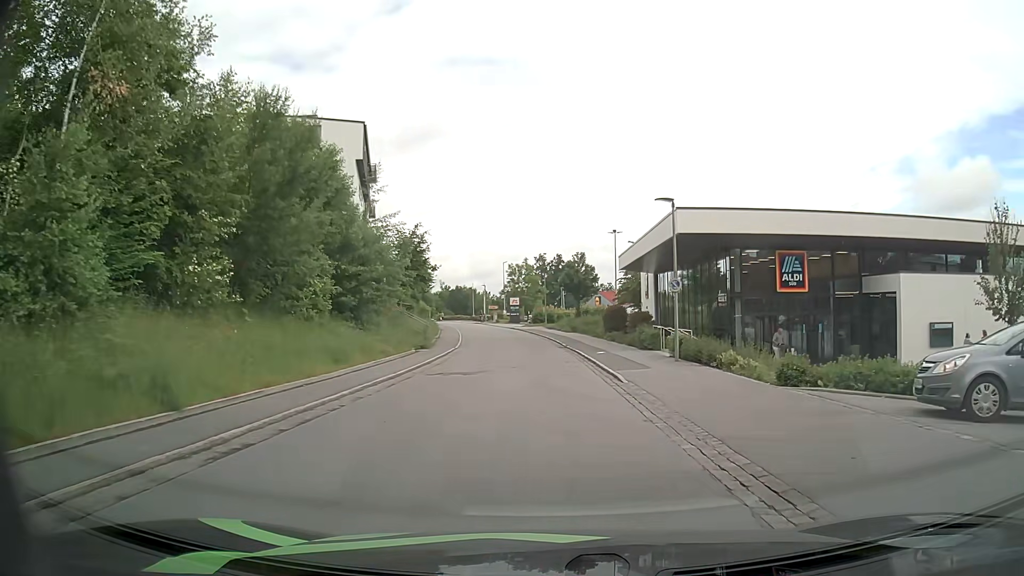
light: Day
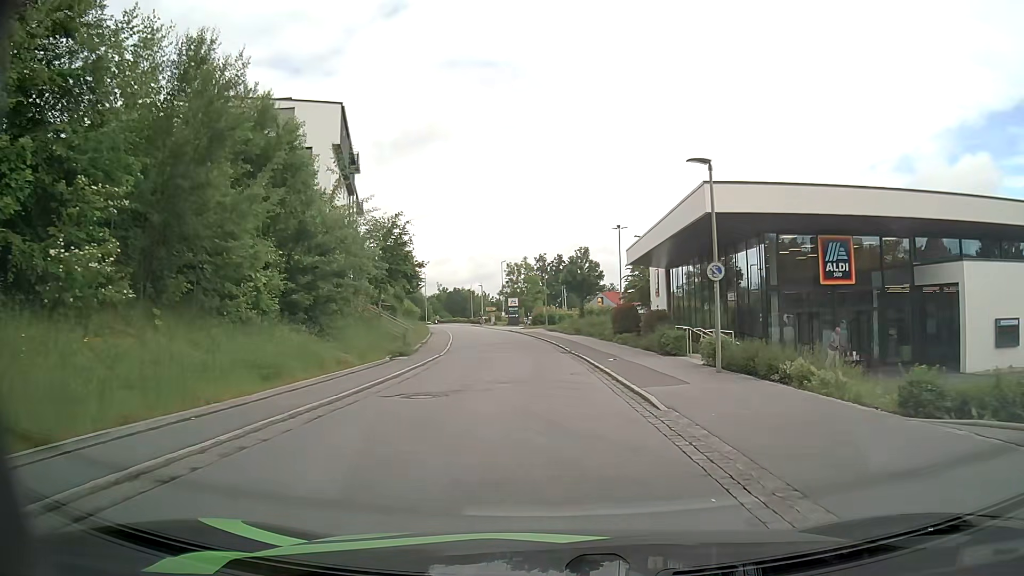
(0.0, +5.1) m; 0°
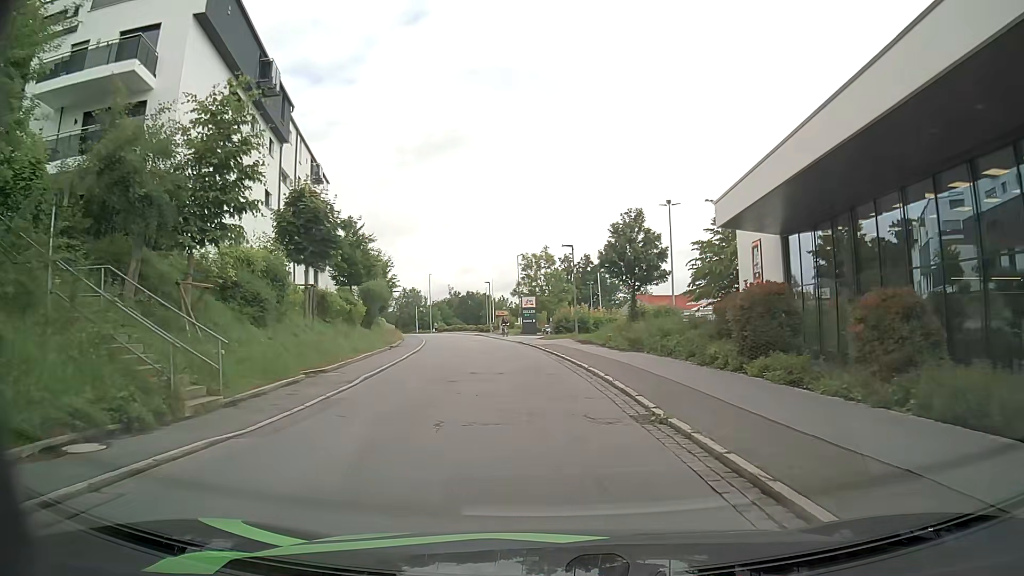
(-0.2, +20.5) m; -2°
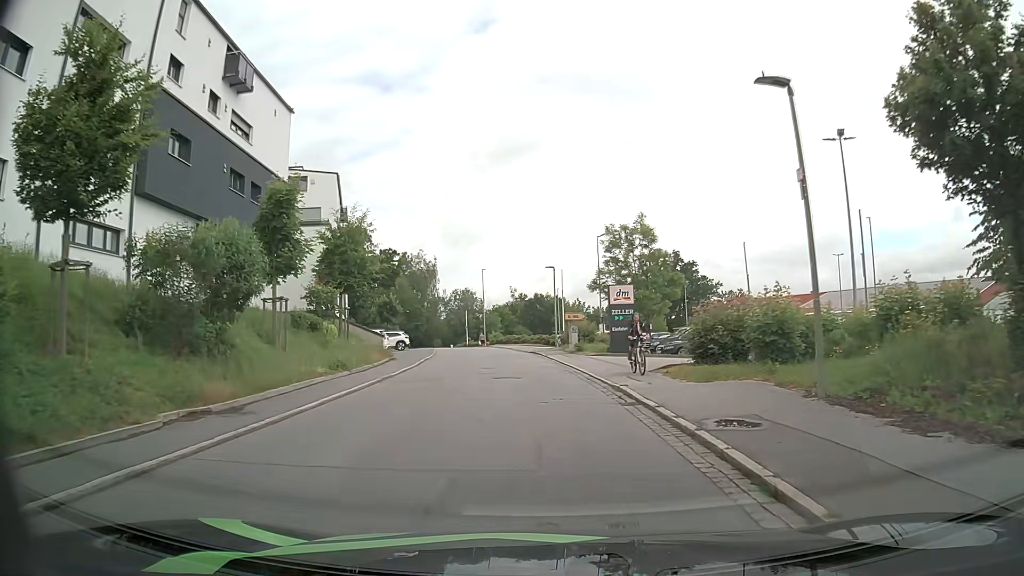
(-1.3, +25.2) m; -6°
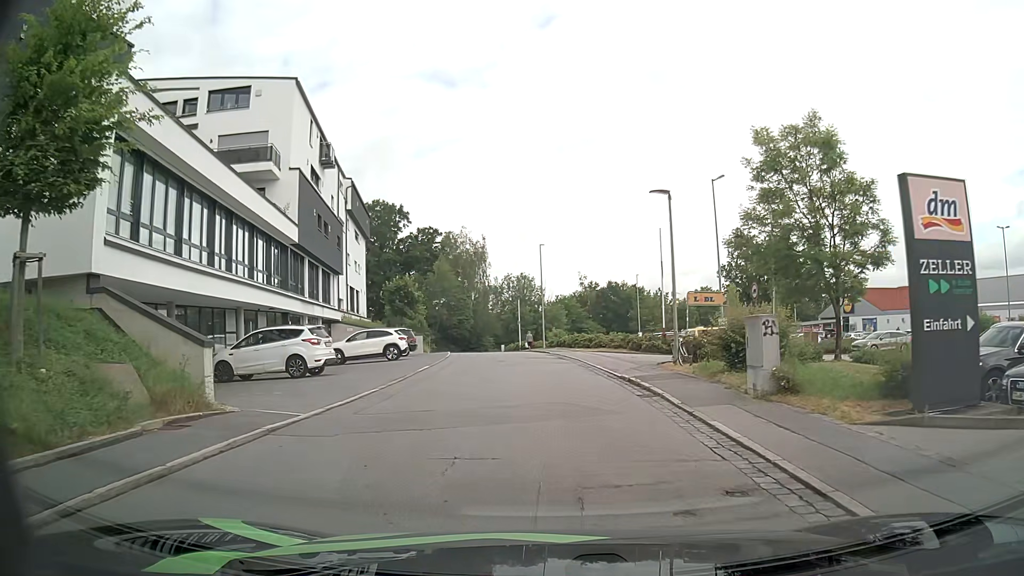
(-1.1, +22.1) m; -6°
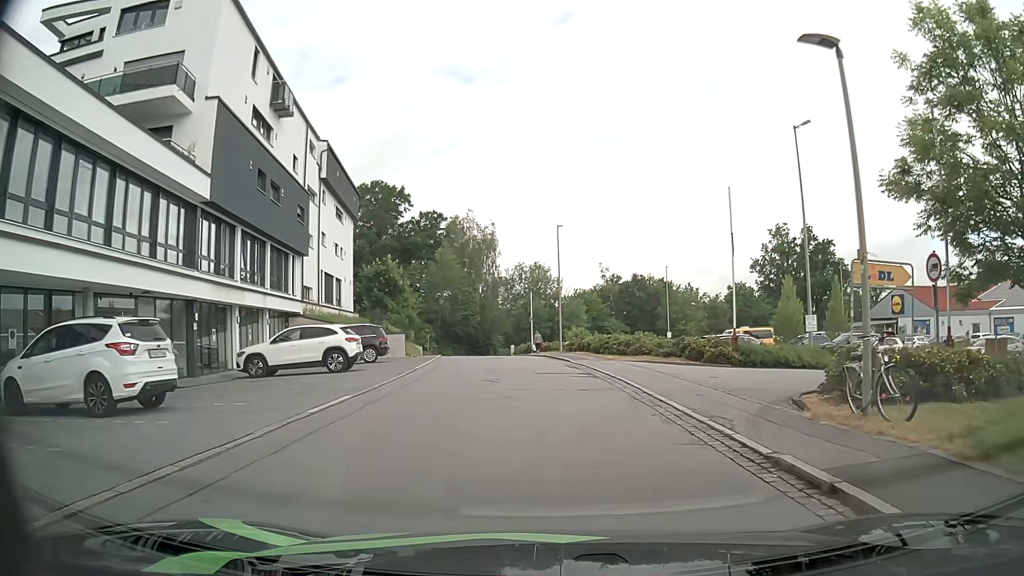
(-0.1, +10.8) m; -1°
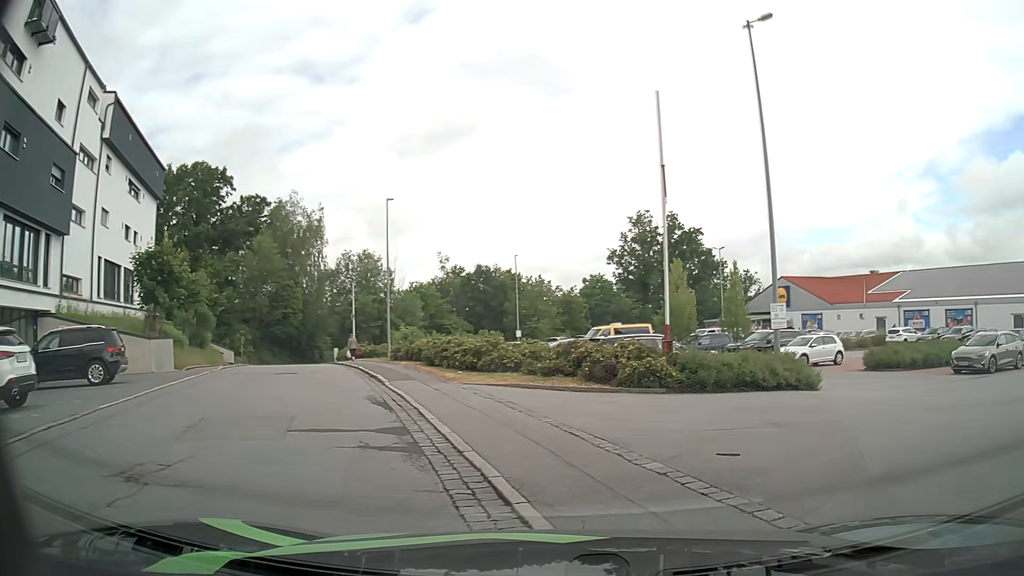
(+0.5, +10.6) m; +13°
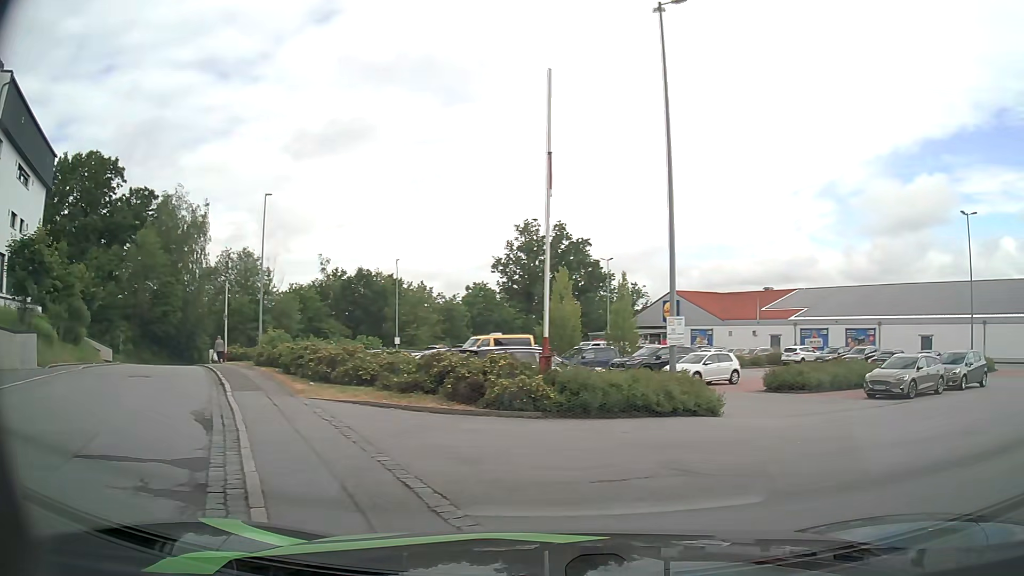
(+0.1, +2.1) m; +8°
